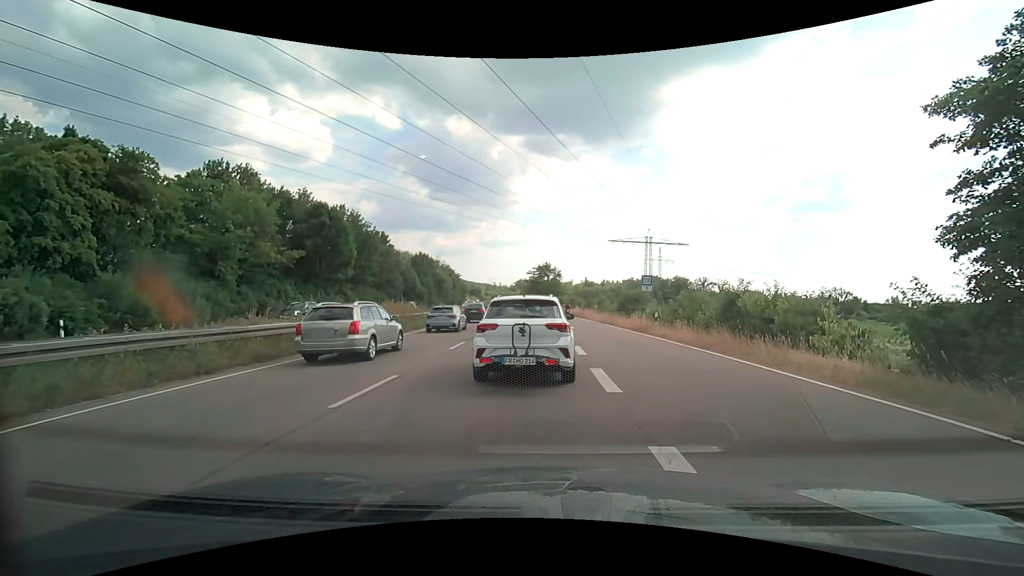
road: trunk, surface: asphalt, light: Day
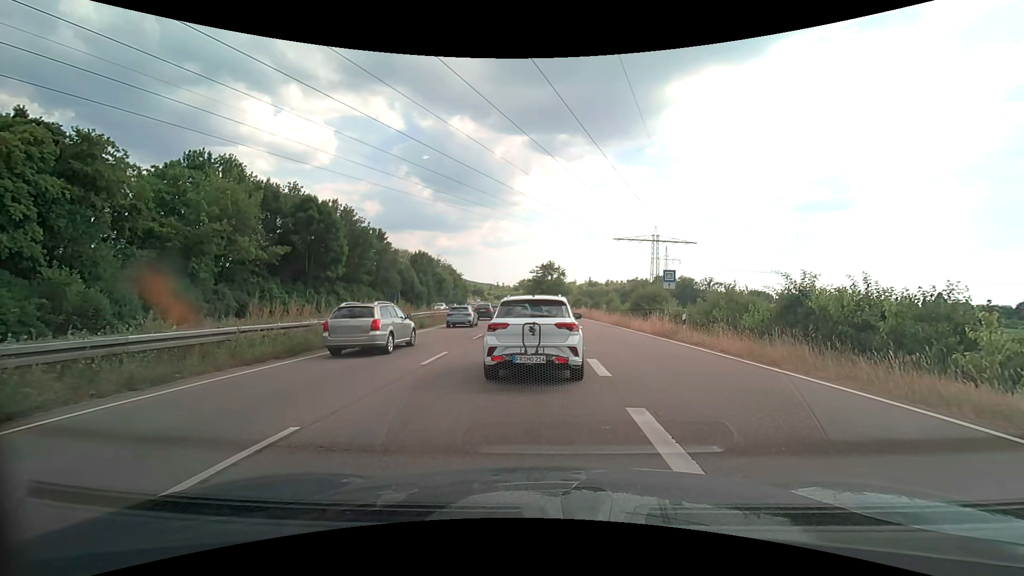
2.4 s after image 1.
(0.0, +4.2) m; 0°
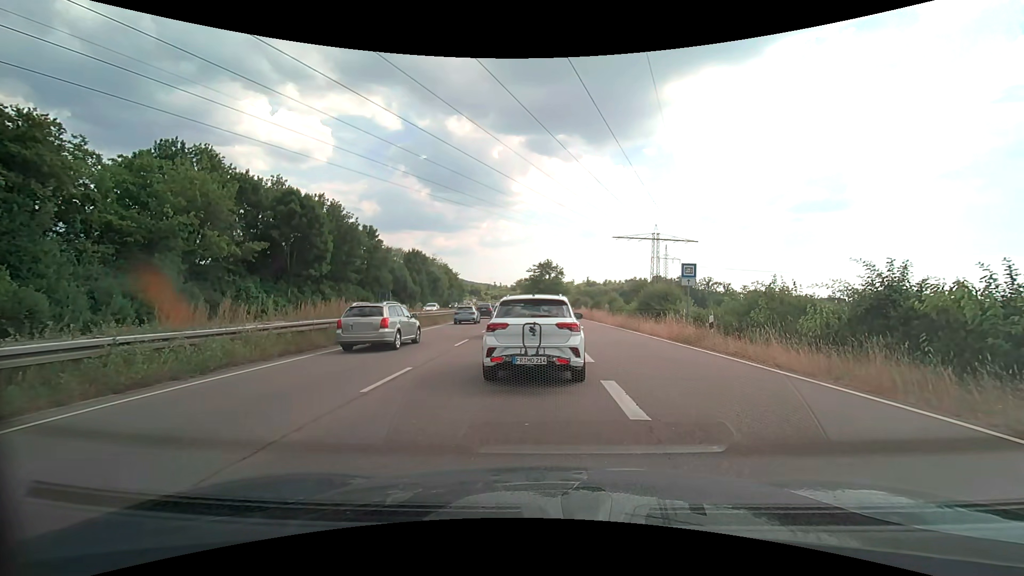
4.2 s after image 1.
(0.0, +3.7) m; 0°
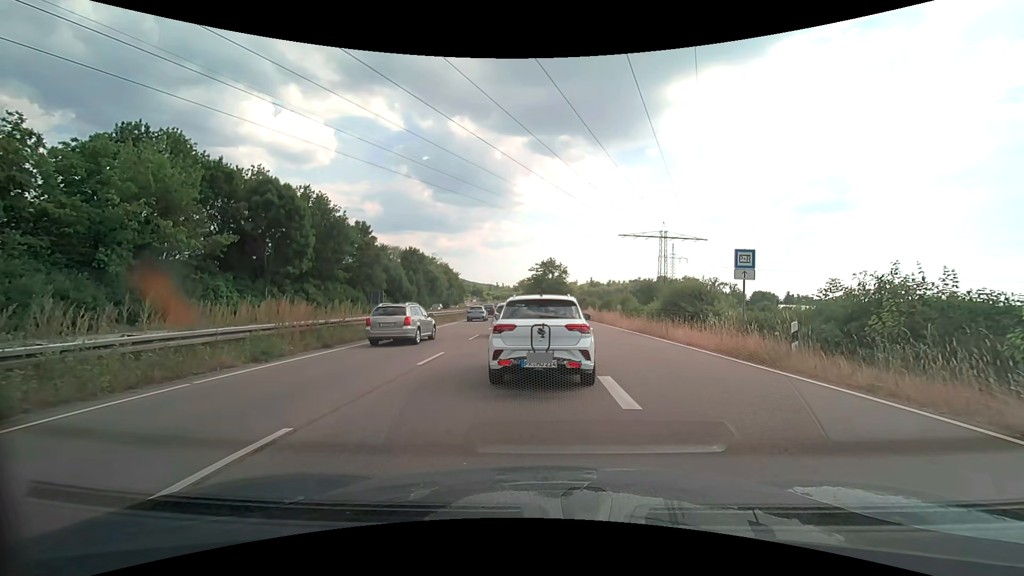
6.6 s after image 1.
(0.0, +5.4) m; +1°
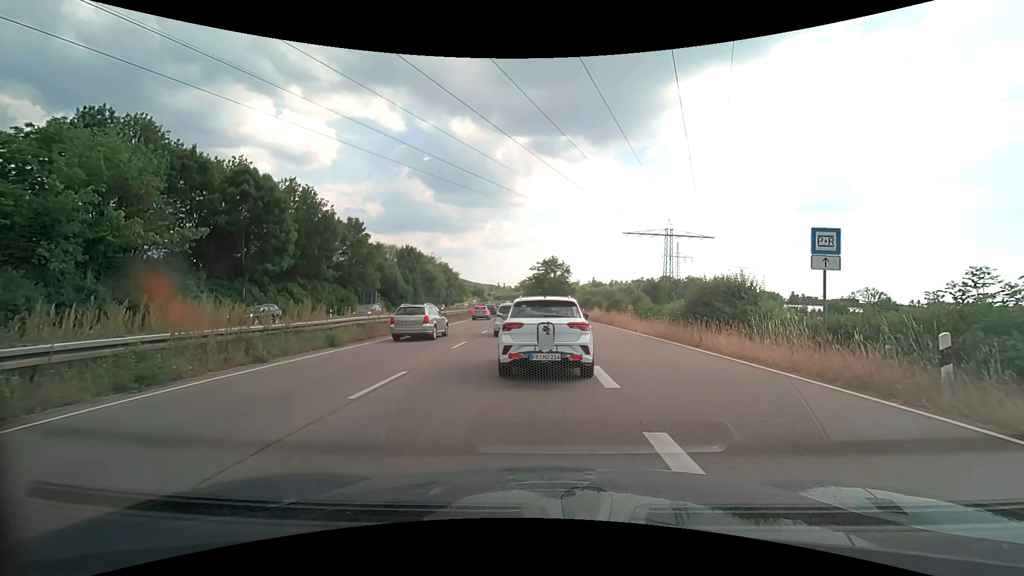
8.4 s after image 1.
(-0.1, +4.2) m; -2°
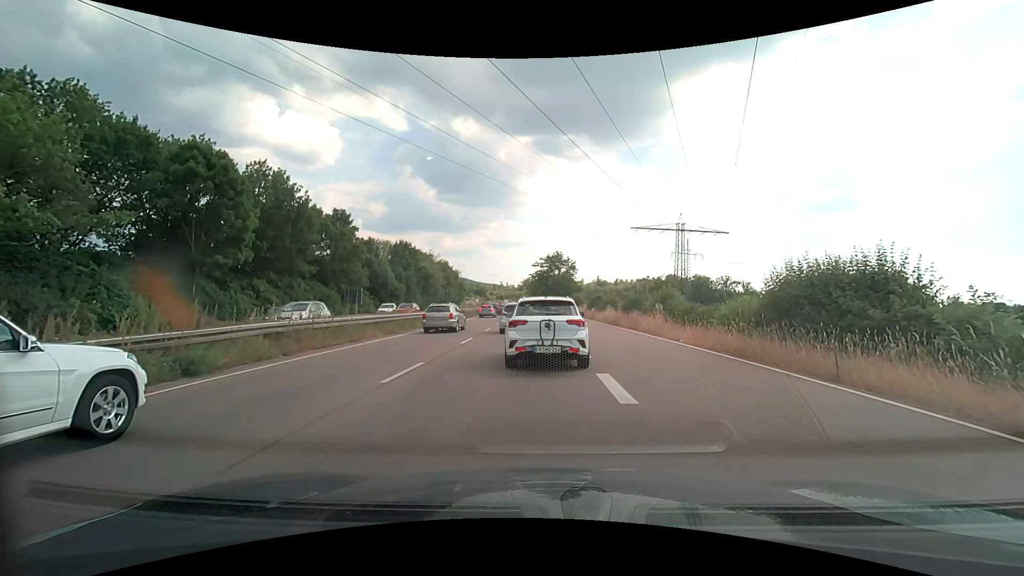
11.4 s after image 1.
(0.0, +7.5) m; 0°
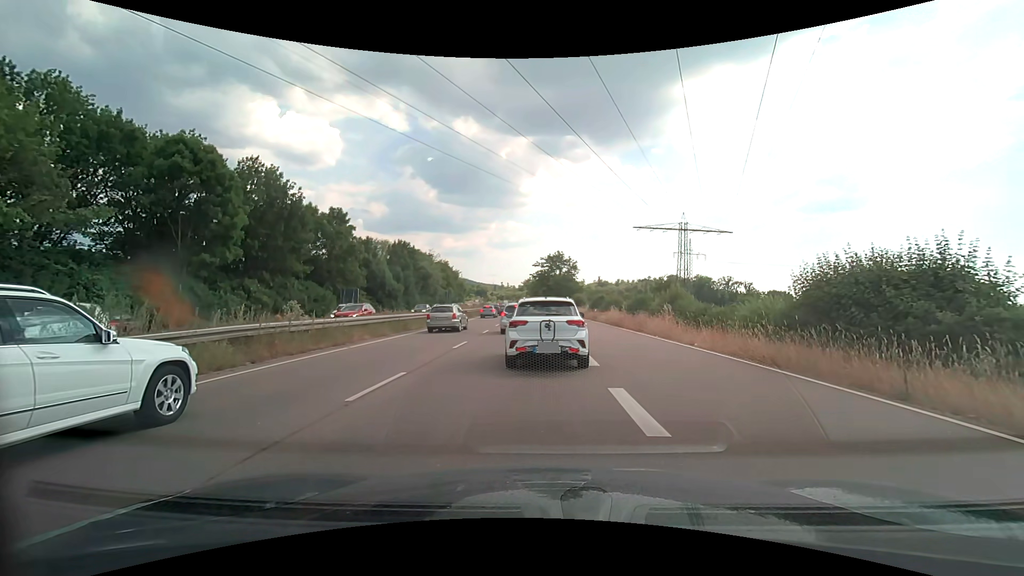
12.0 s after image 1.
(0.0, +1.7) m; 0°
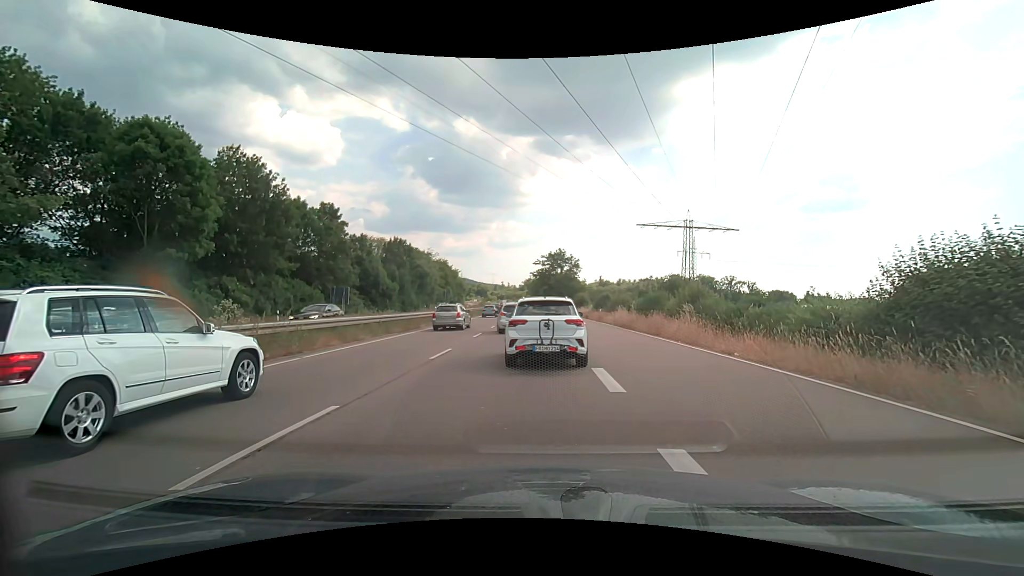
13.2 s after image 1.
(0.0, +3.5) m; 0°
(0, +10) (0, +20) (0, +30) (-1, +40) (-1, +50) (-1, +60) (-2, +70) (-2, +80) (-3, +90) (-3, +100) m
